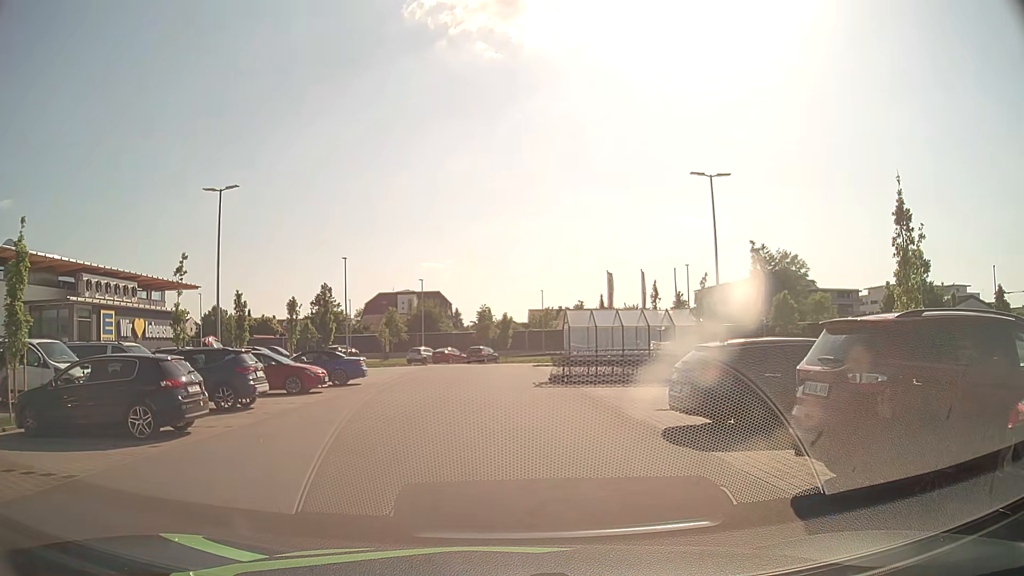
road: service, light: Day
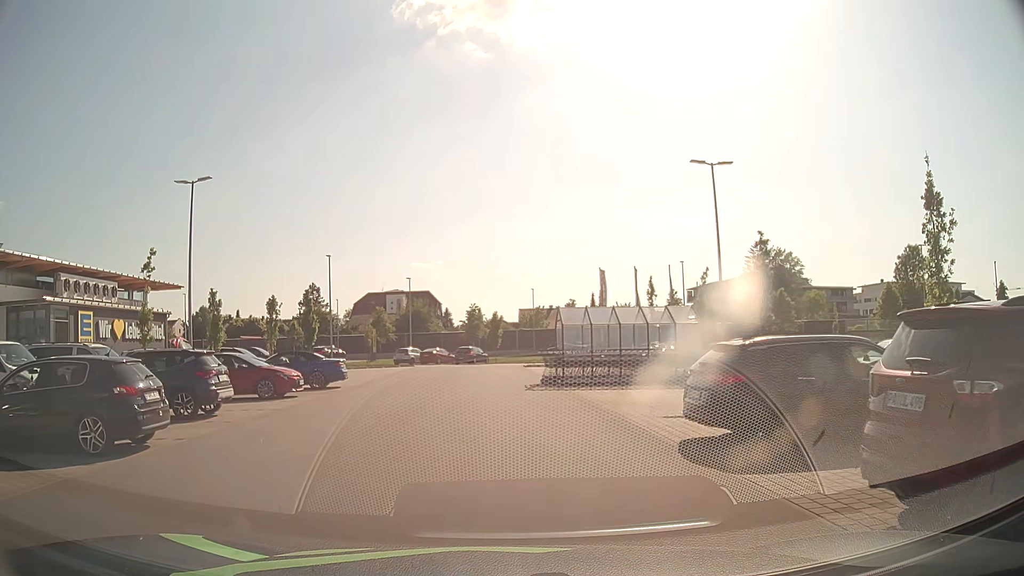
(0.0, +1.7) m; +1°
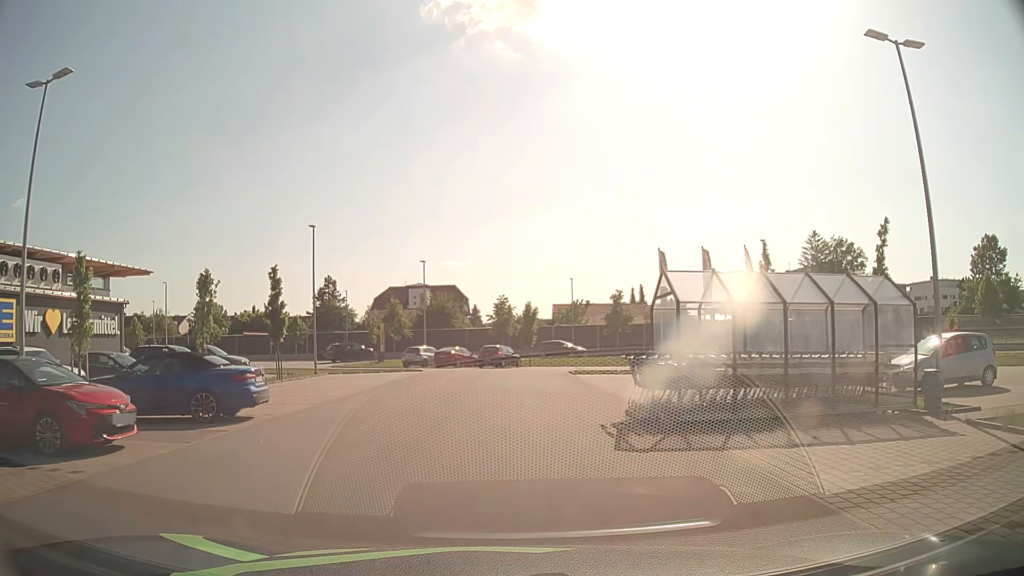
(-0.4, +12.0) m; -3°
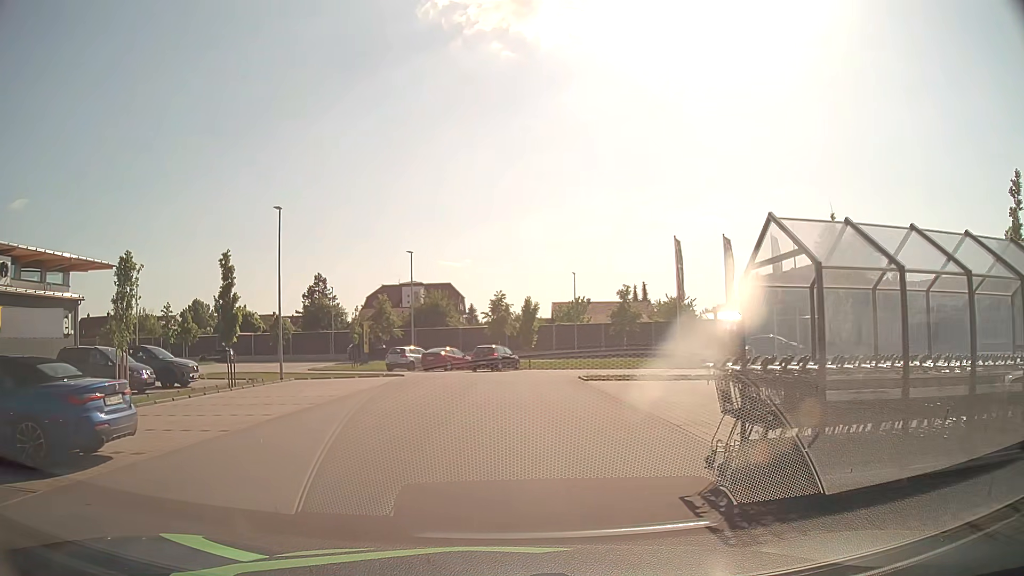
(0.0, +5.5) m; 0°
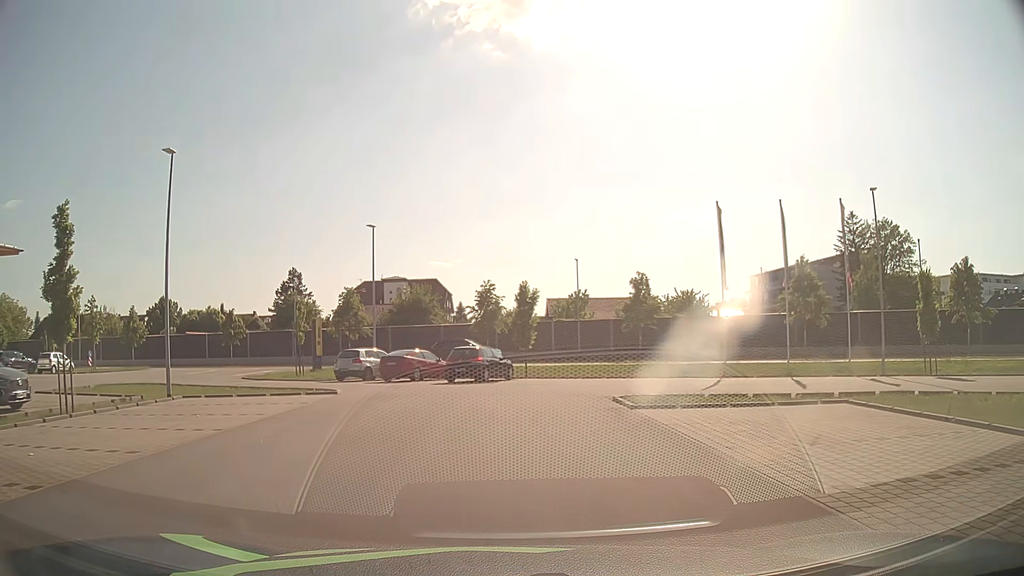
(+0.1, +10.6) m; 0°
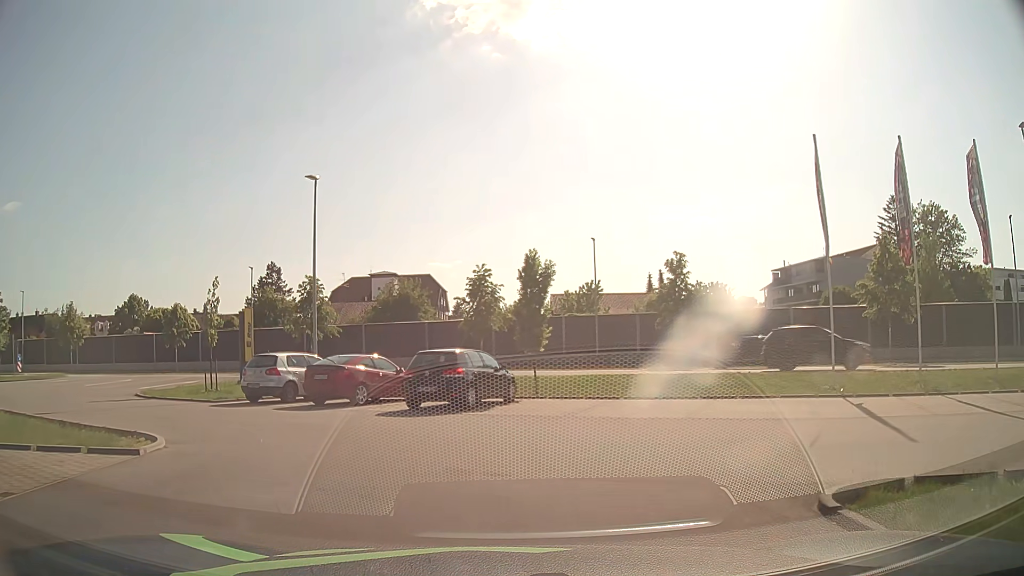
(+0.1, +11.2) m; 0°
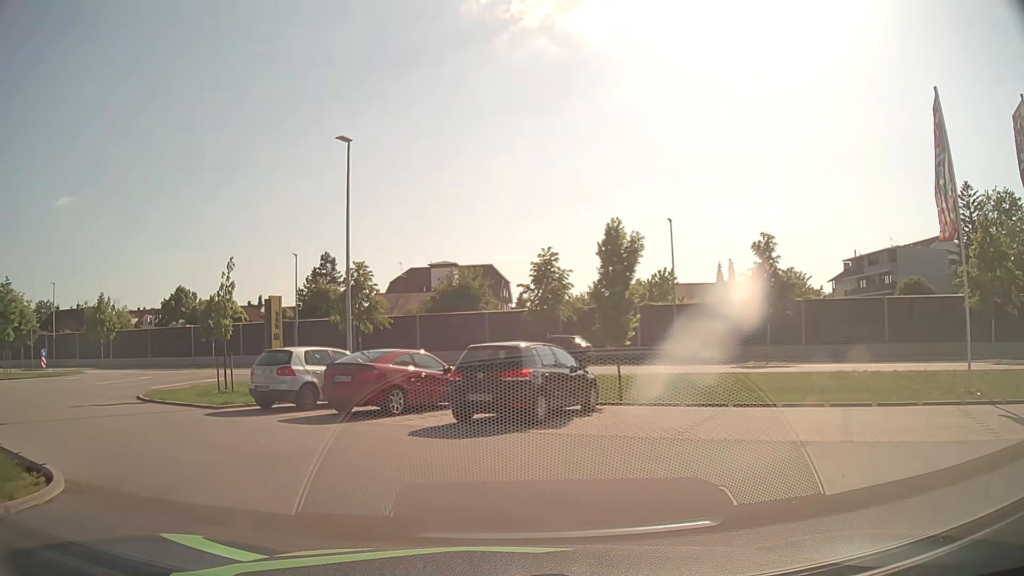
(-0.1, +4.3) m; -5°
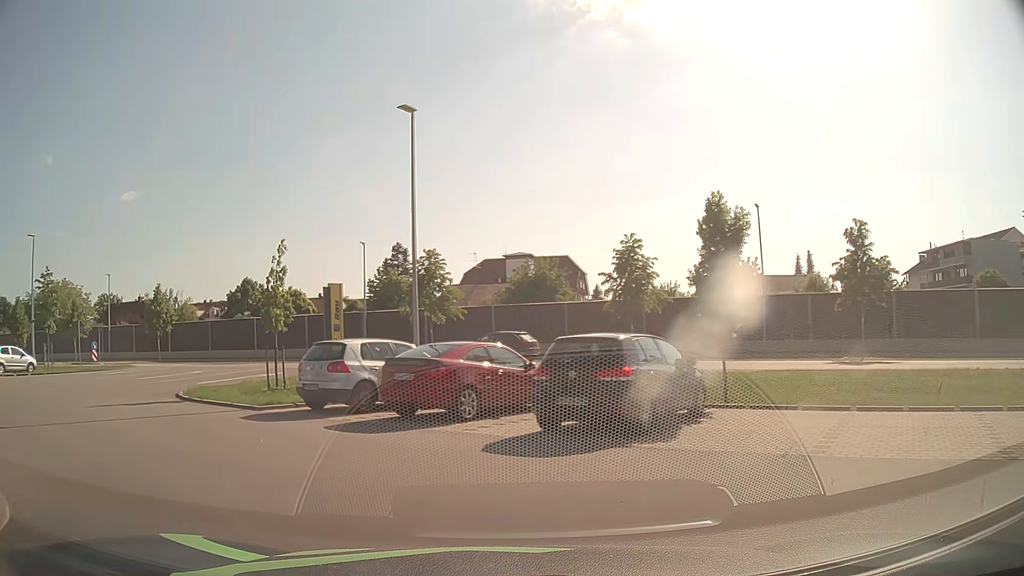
(-0.1, +2.3) m; -7°
(-4, +9) (-10, +16) (-11, +26) (-3, +31) (+6, +26) (+13, +19) (+21, +12) (+28, +5) (+33, -3) (+38, -12) m
